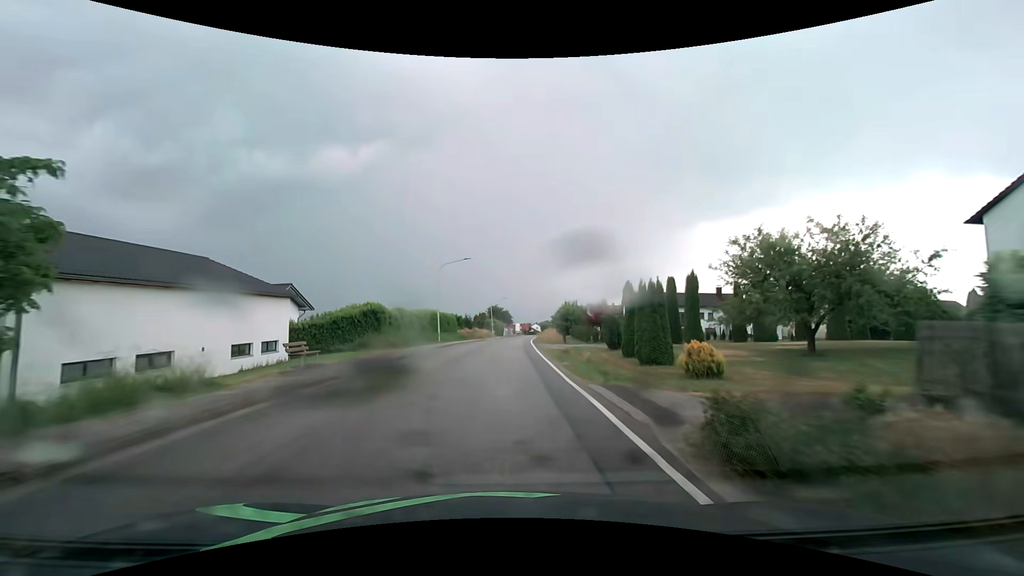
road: secondary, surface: asphalt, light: Day
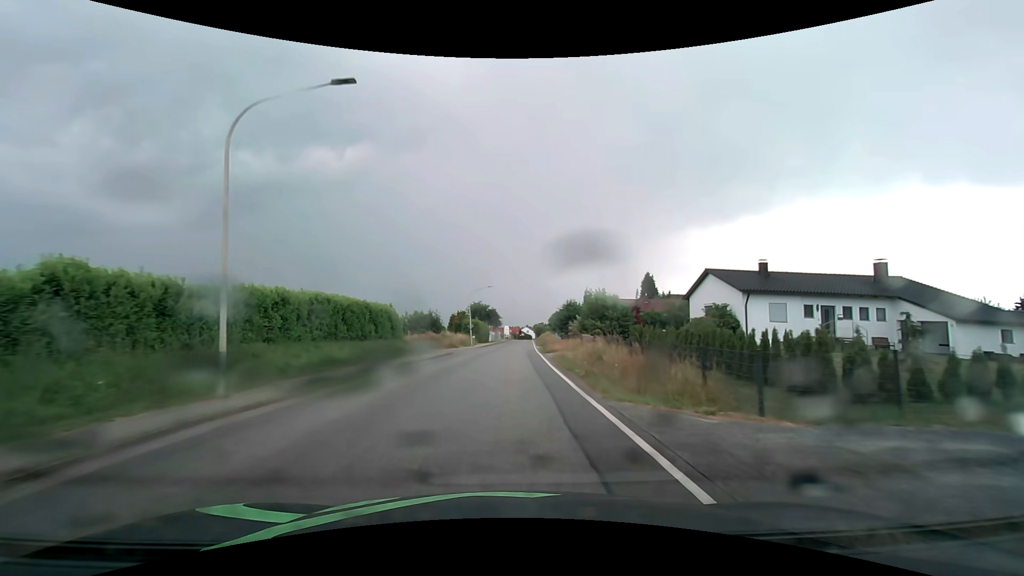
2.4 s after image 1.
(+0.2, +32.1) m; +1°
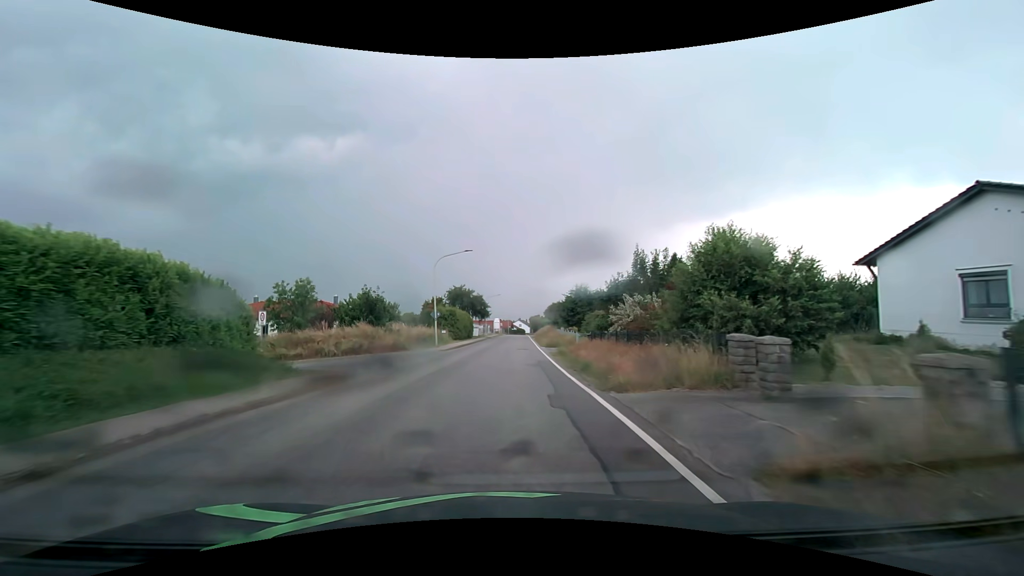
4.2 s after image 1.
(+0.3, +24.3) m; +1°
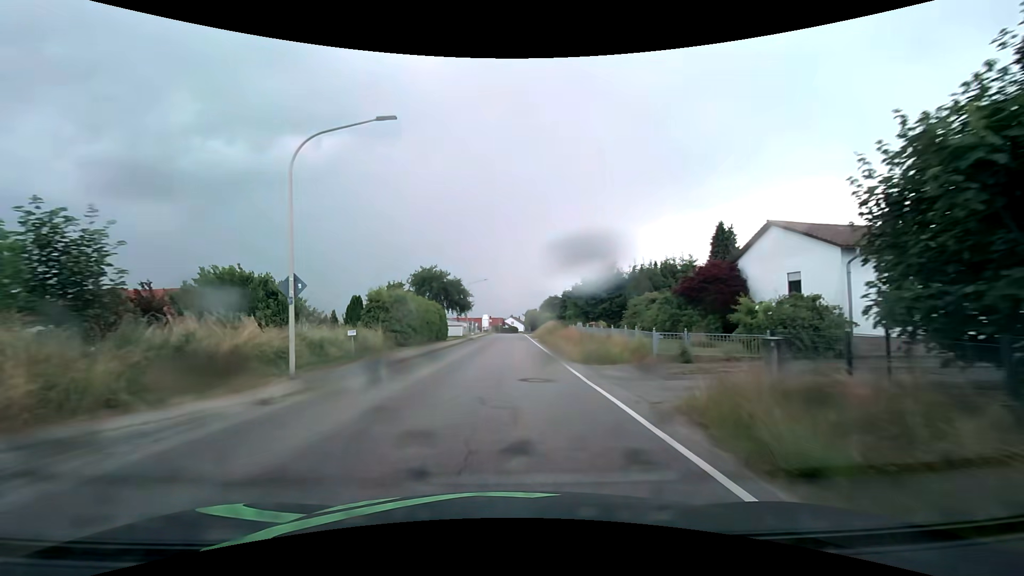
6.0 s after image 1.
(+0.3, +24.2) m; +1°
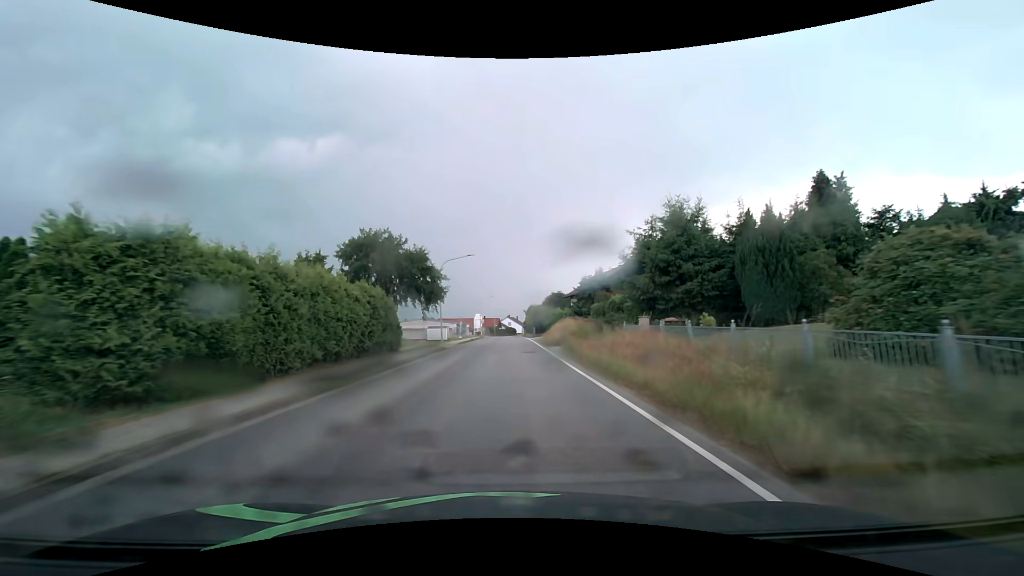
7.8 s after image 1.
(+0.2, +23.0) m; +1°
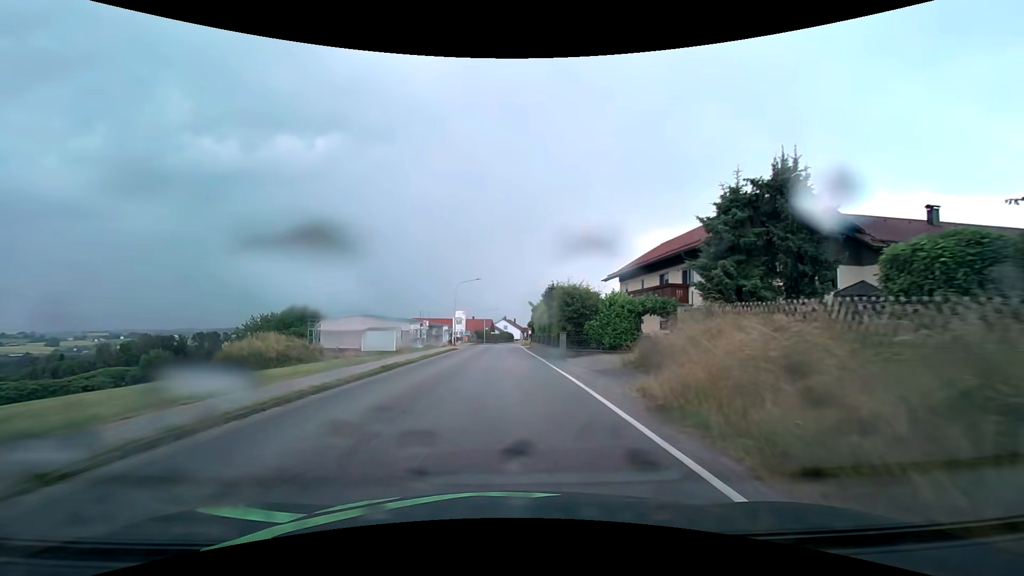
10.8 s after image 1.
(+0.3, +37.9) m; 0°
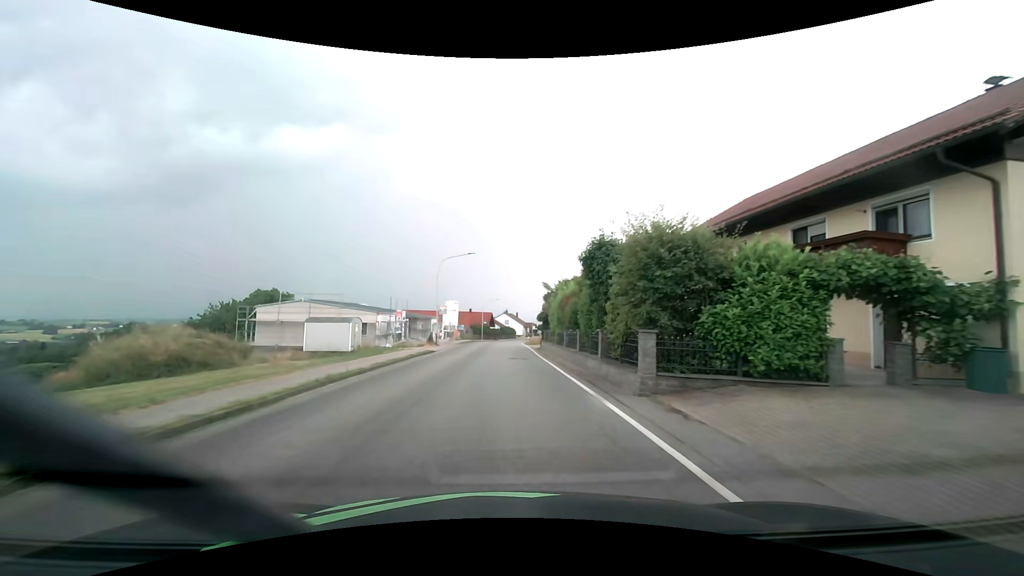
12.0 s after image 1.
(0.0, +15.3) m; 0°
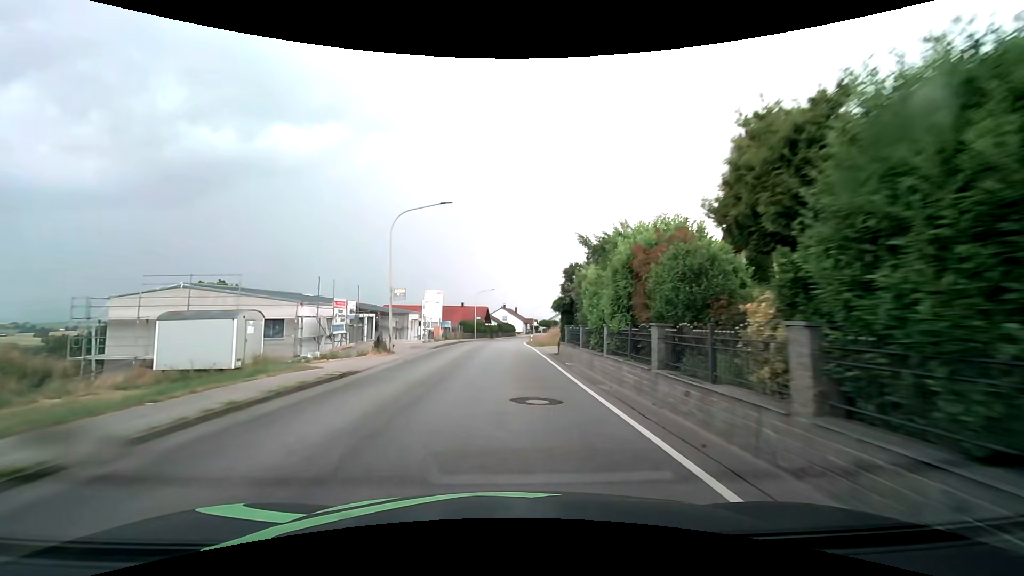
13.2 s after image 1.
(0.0, +15.4) m; 0°
(0, +10) (0, +20) (0, +30) (0, +40) (0, +50) (+1, +60) (+1, +70) (+2, +80) (+4, +90) (+6, +99) m
